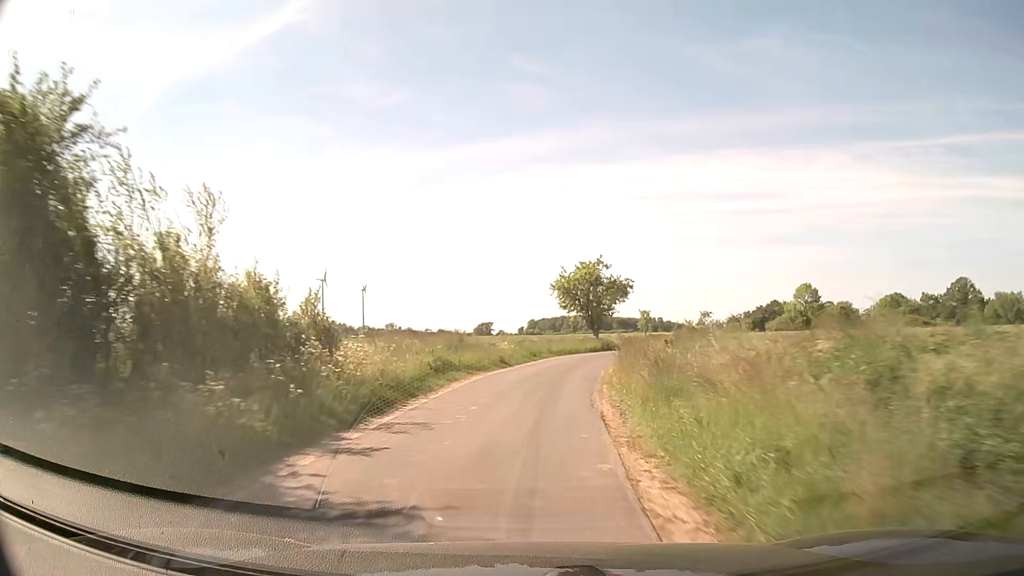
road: unclassified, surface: asphalt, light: Day
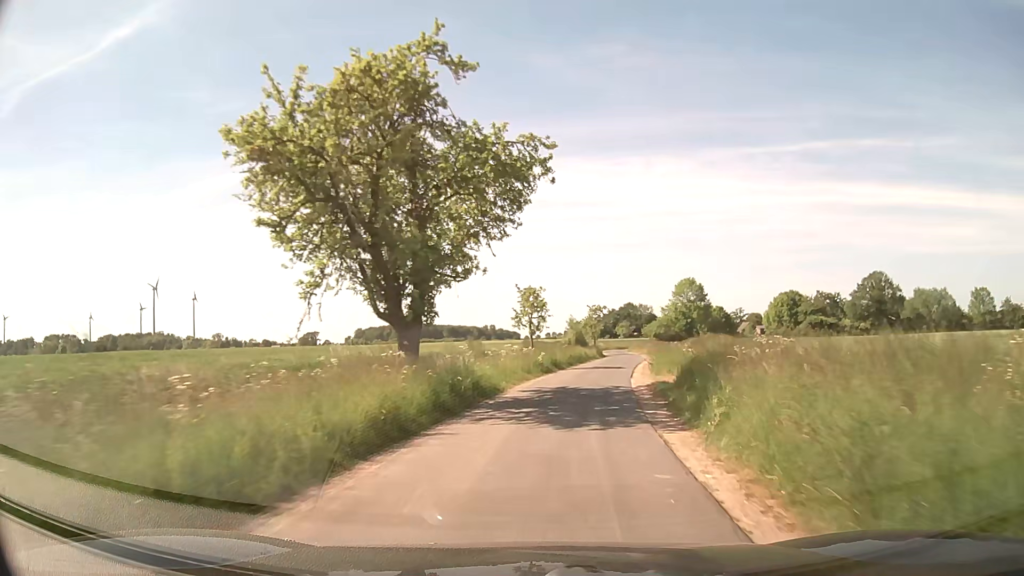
(+3.9, +42.3) m; +13°
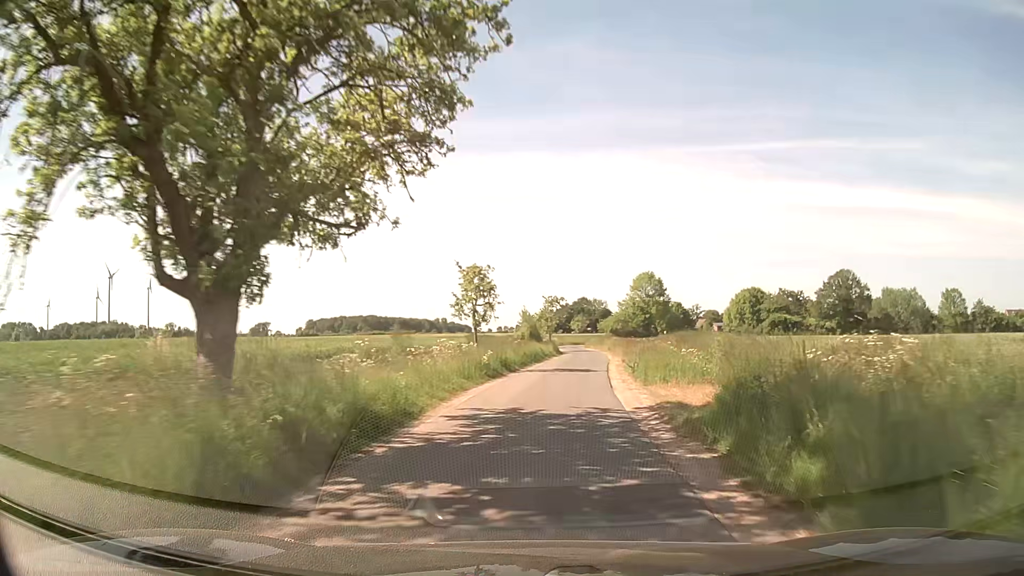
(+0.3, +7.3) m; +4°
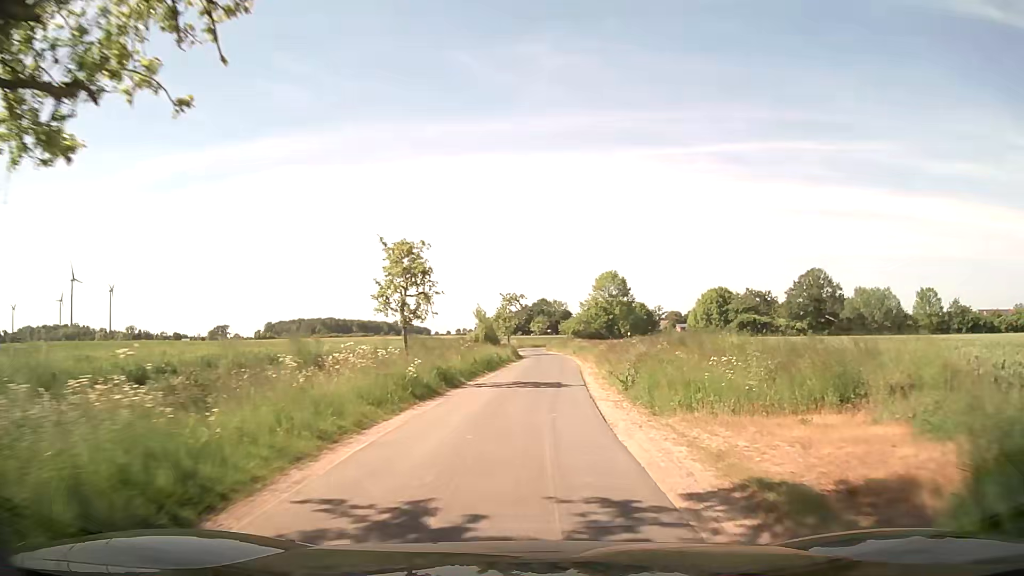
(+0.2, +7.0) m; +4°
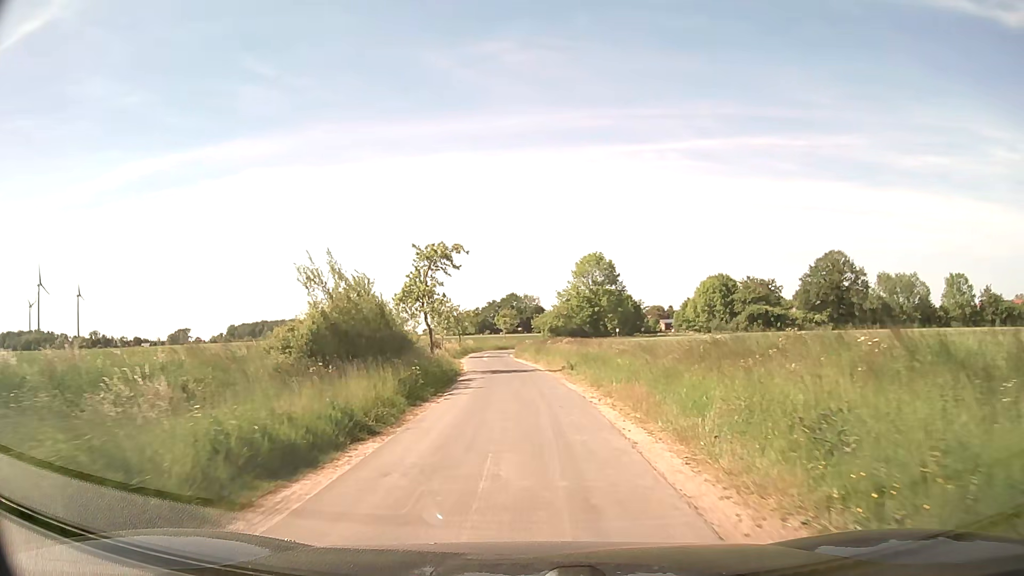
(+1.1, +31.3) m; +3°
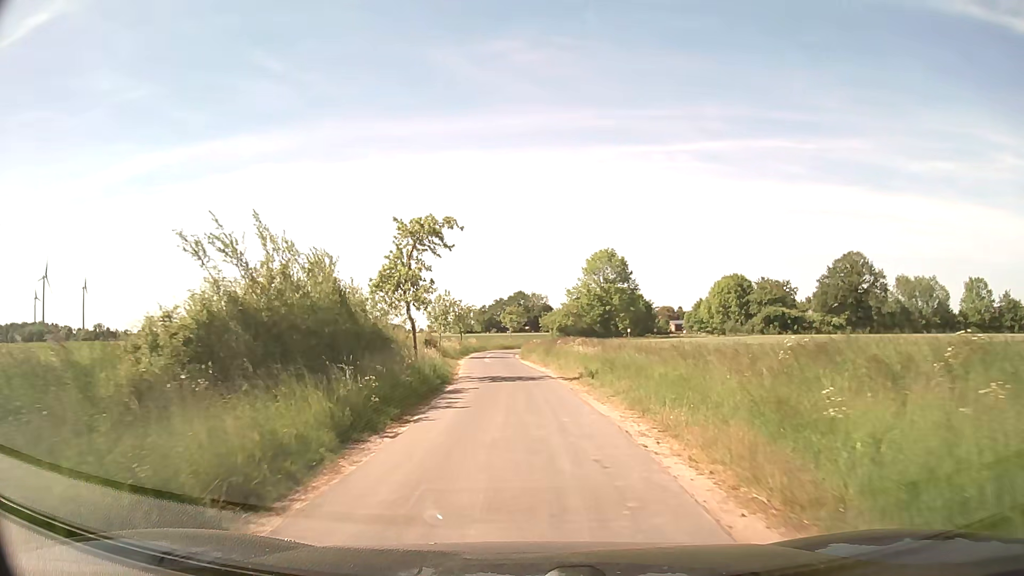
(0.0, +5.9) m; -1°
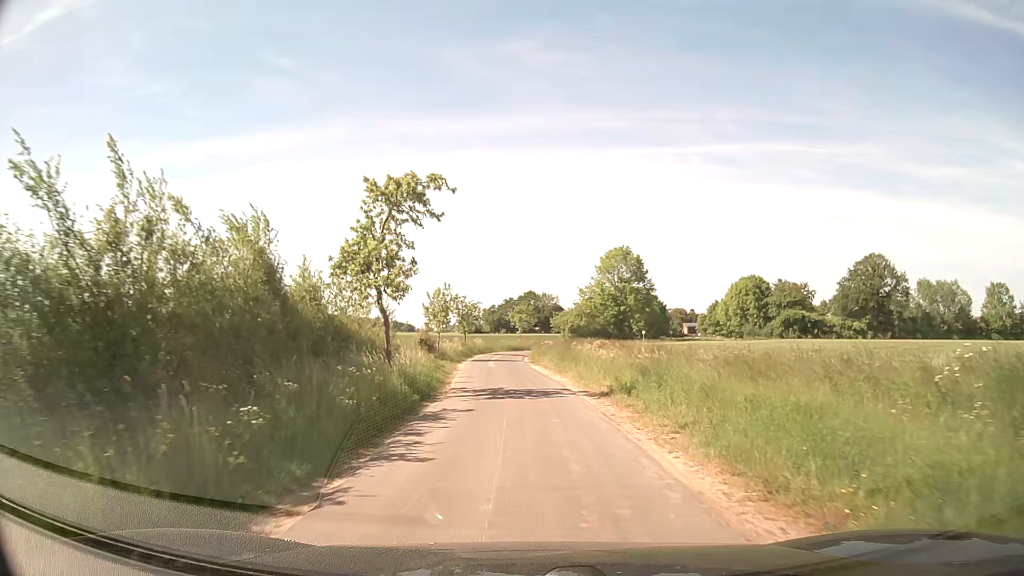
(0.0, +5.9) m; -1°
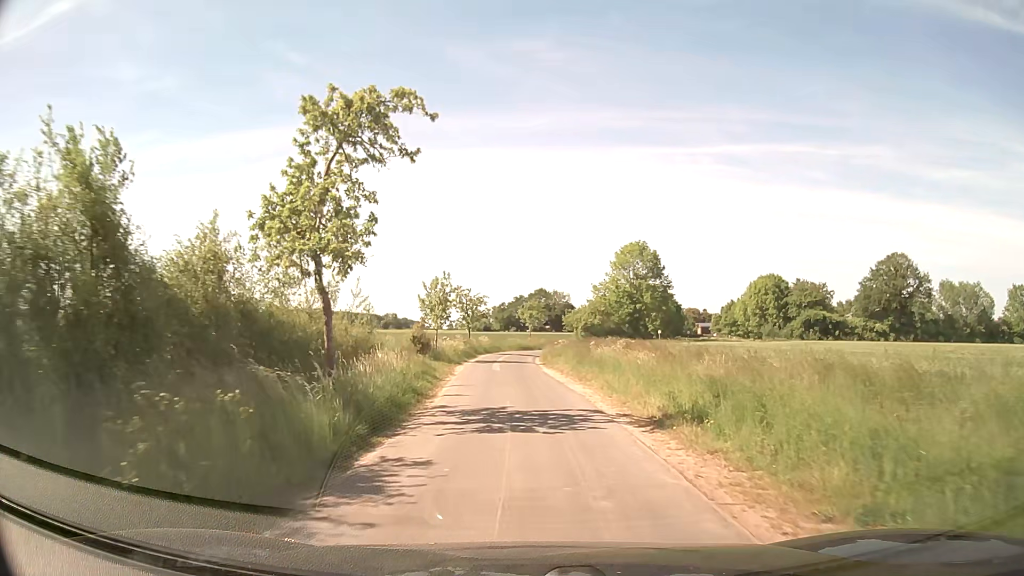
(0.0, +5.8) m; -1°
